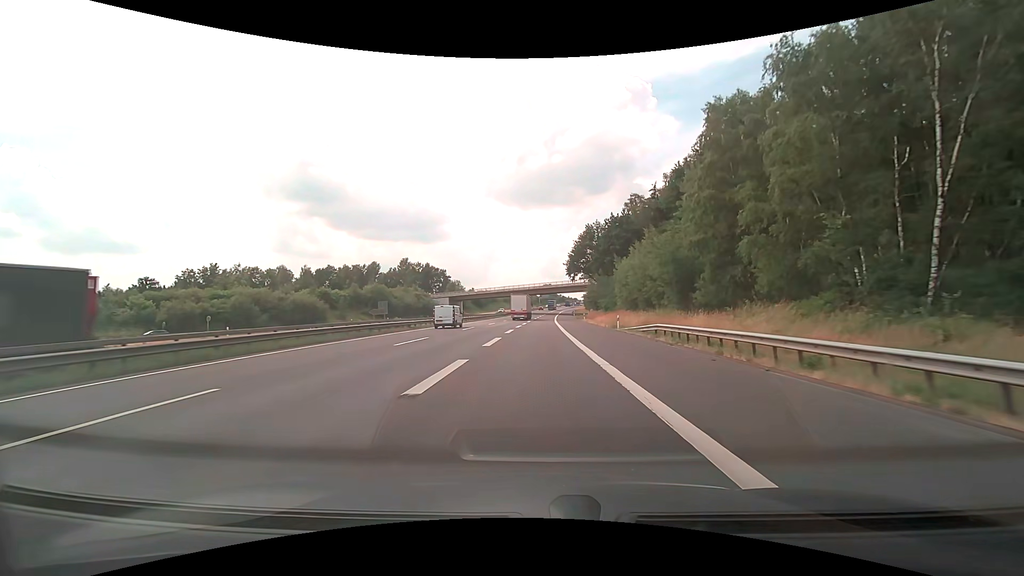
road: motorway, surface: asphalt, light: Day
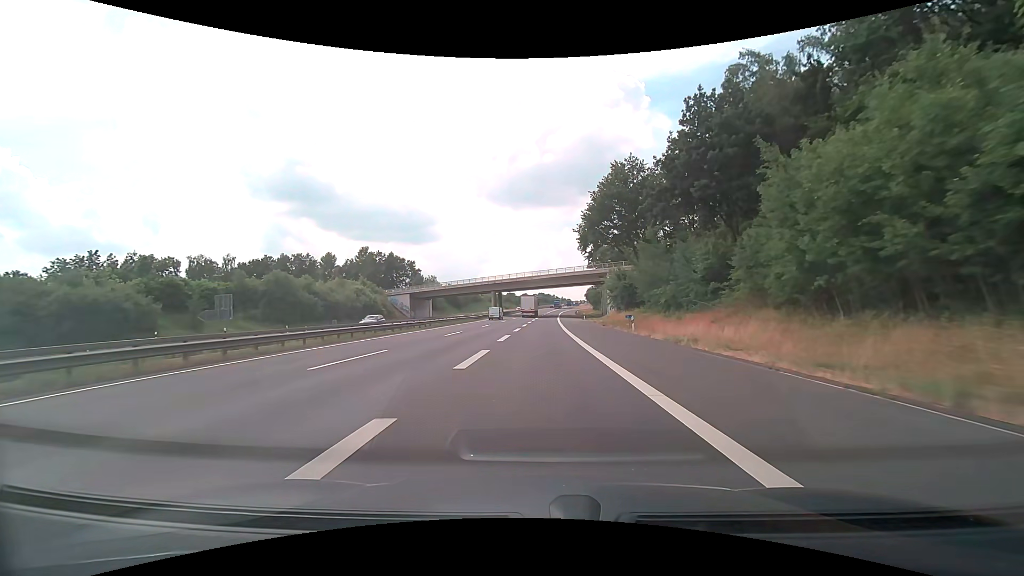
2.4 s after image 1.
(+0.5, +43.8) m; +1°
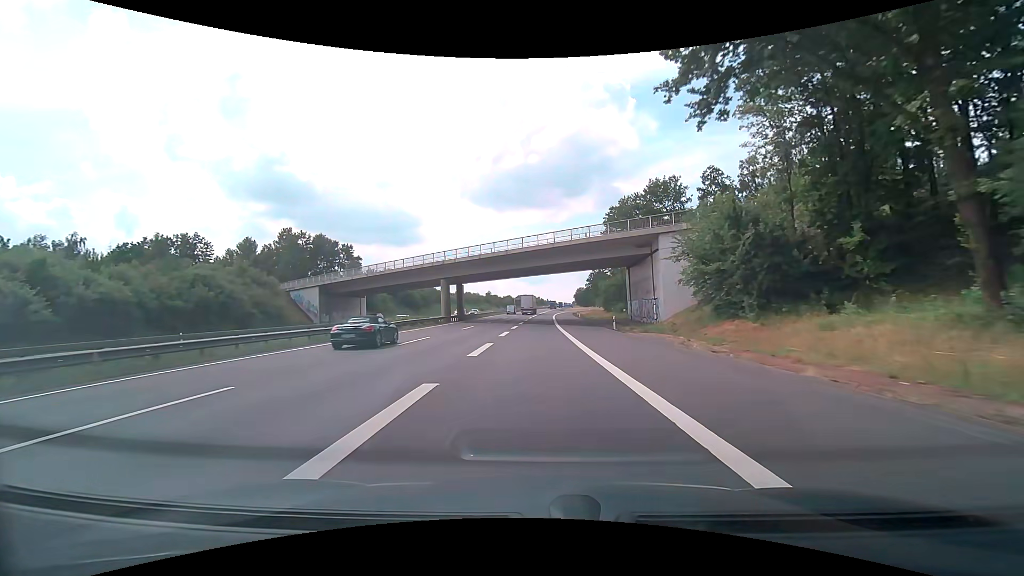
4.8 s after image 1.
(+0.8, +45.0) m; +2°
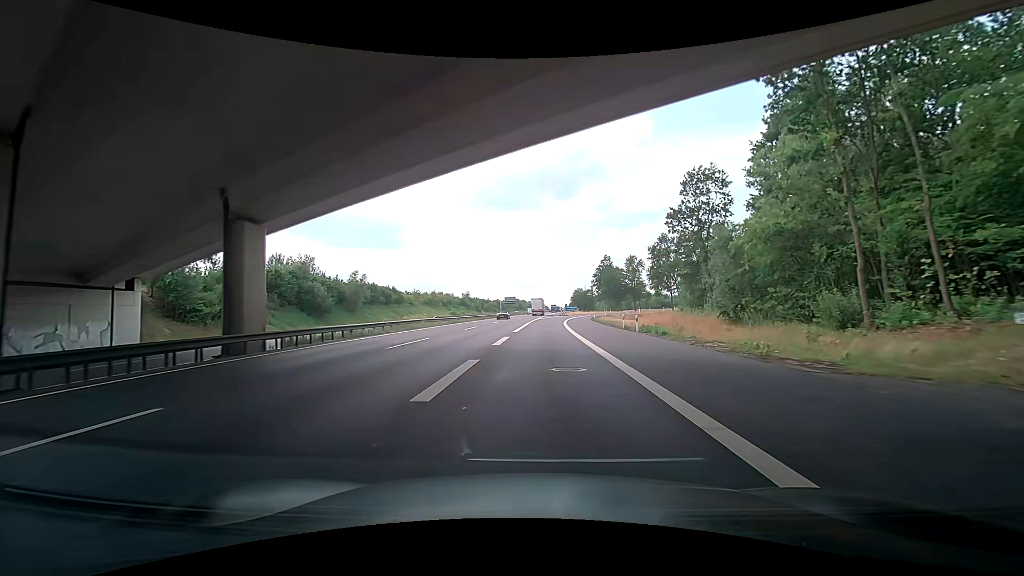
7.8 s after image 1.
(+0.5, +55.6) m; +1°
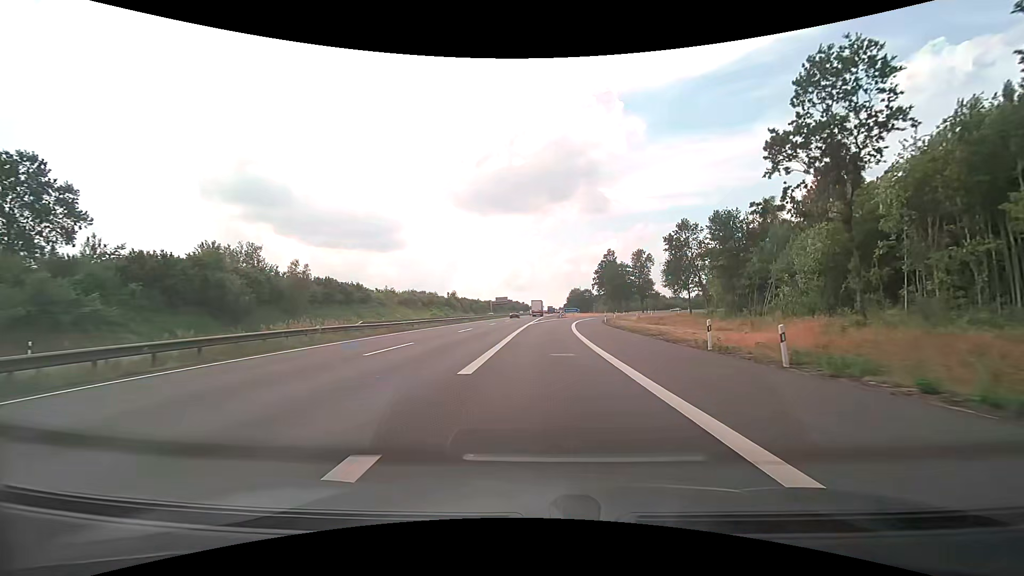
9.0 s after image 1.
(0.0, +20.8) m; 0°
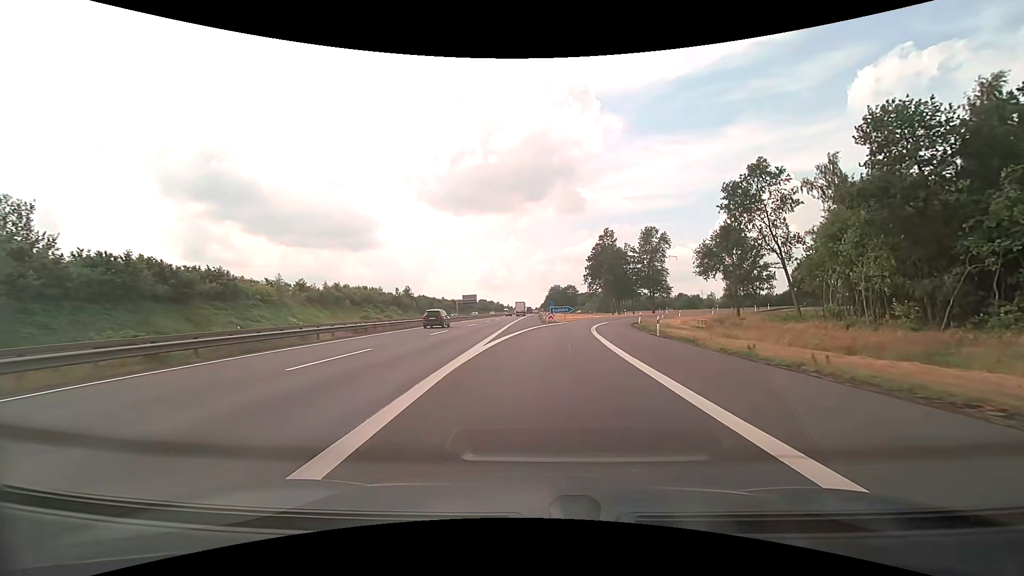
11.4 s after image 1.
(+0.9, +38.9) m; +3°
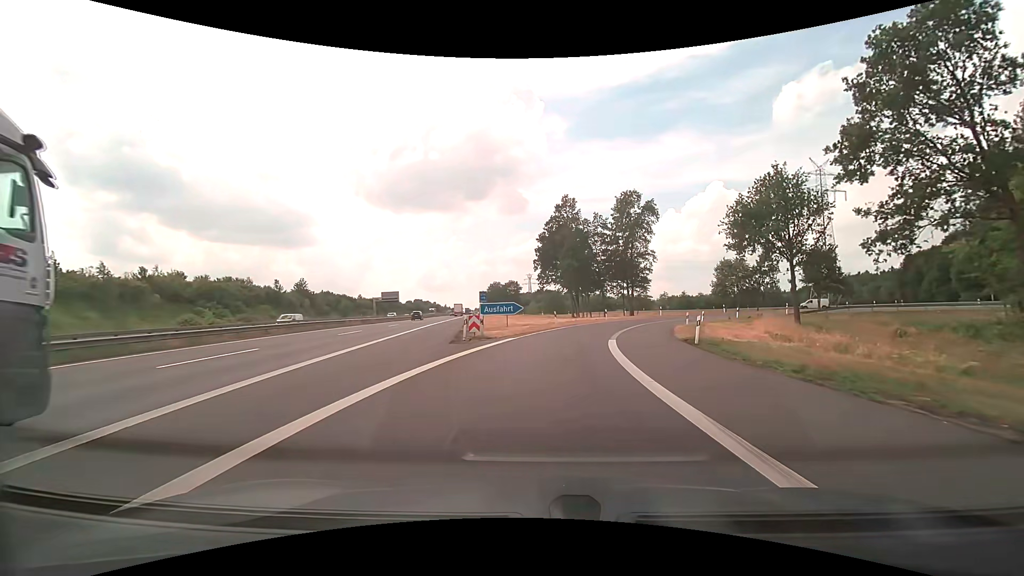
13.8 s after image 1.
(+1.8, +34.1) m; +7°
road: motorway_link
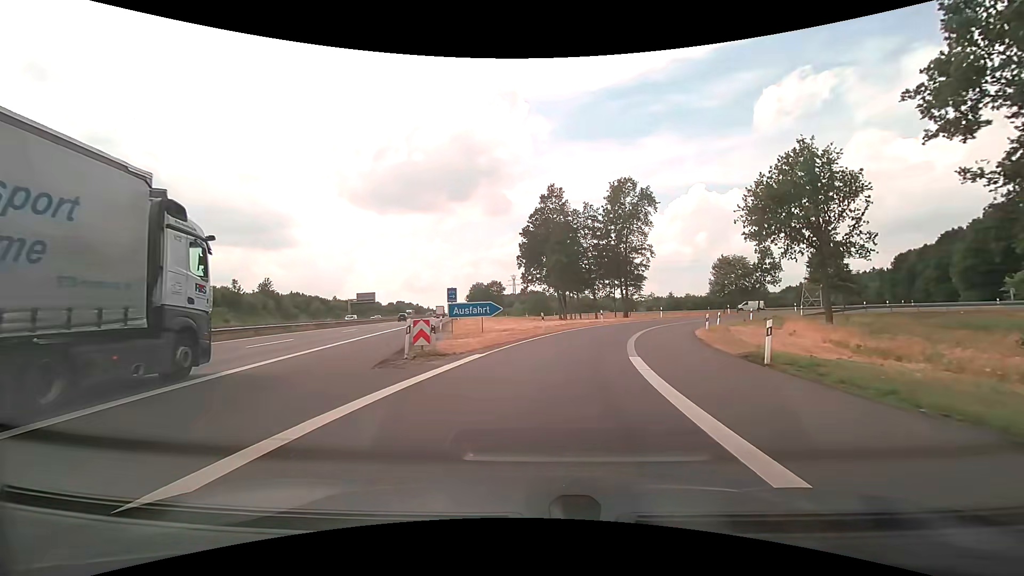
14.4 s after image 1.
(+0.1, +7.9) m; +2°
(0, +10) (+2, +20) (+4, +30) (+7, +39) (+12, +48) (+18, +56) (+26, +62) (+34, +67) (+44, +71) (+54, +72) m
